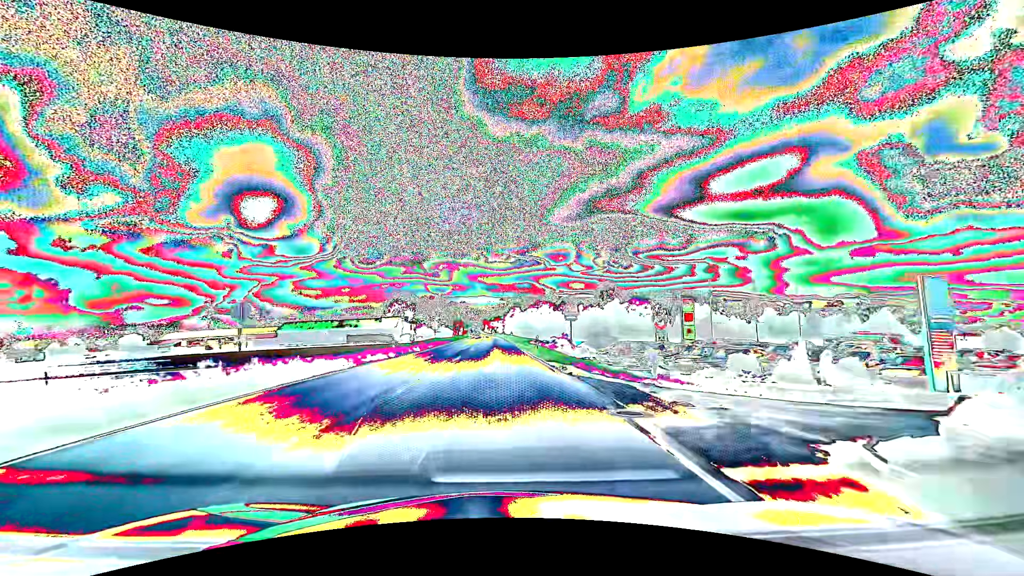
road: primary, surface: asphalt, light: Day
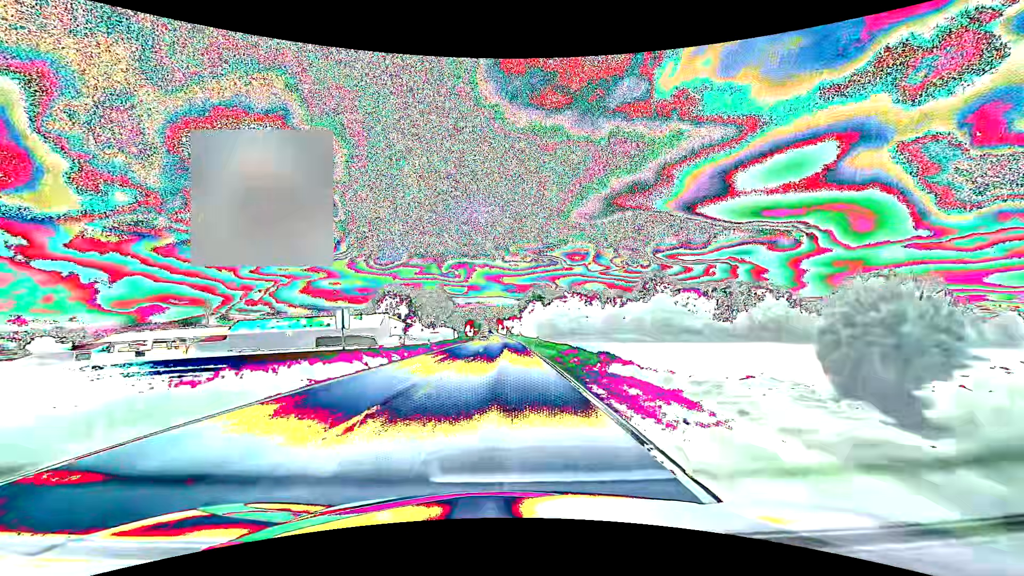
(-0.4, +36.3) m; -1°
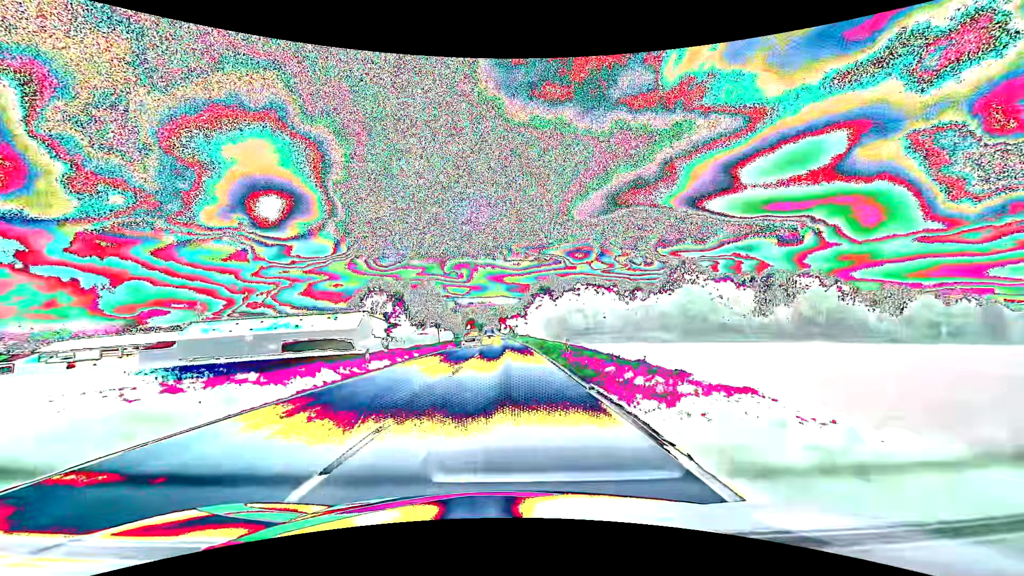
(-0.1, +19.1) m; 0°
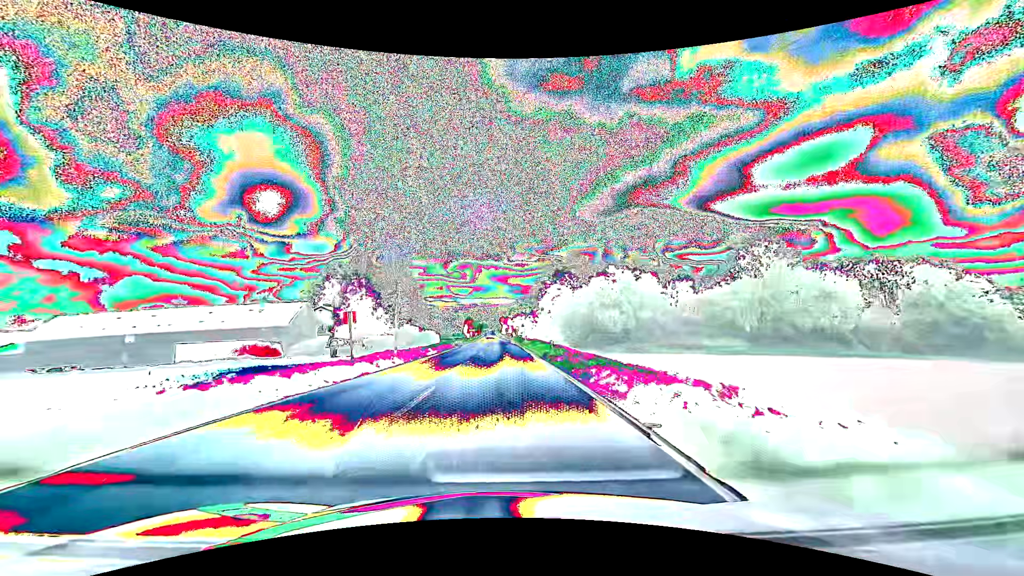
(-0.1, +31.2) m; 0°
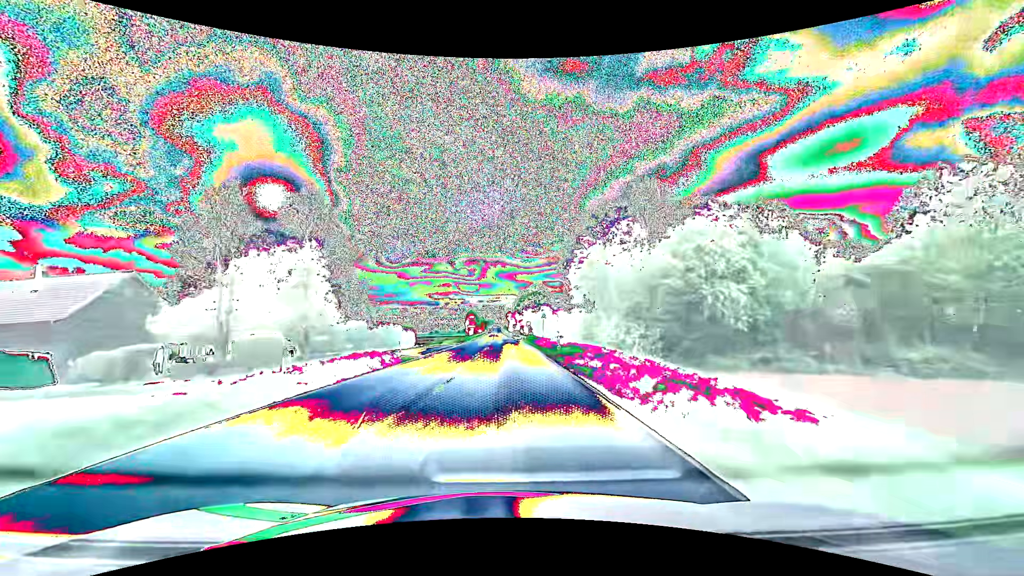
(-0.2, +34.0) m; -1°
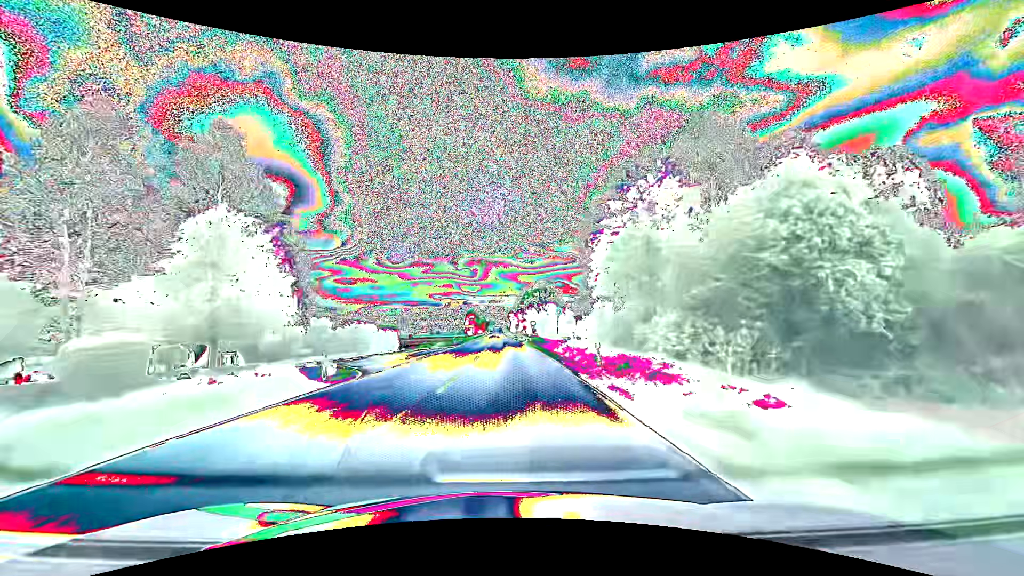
(0.0, +11.9) m; 0°
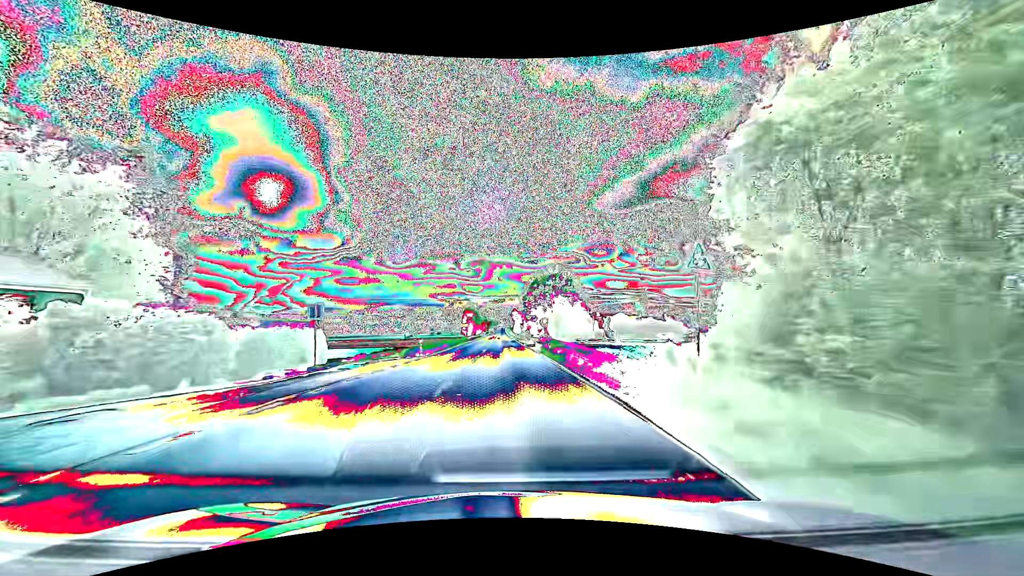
(0.0, +24.6) m; 0°
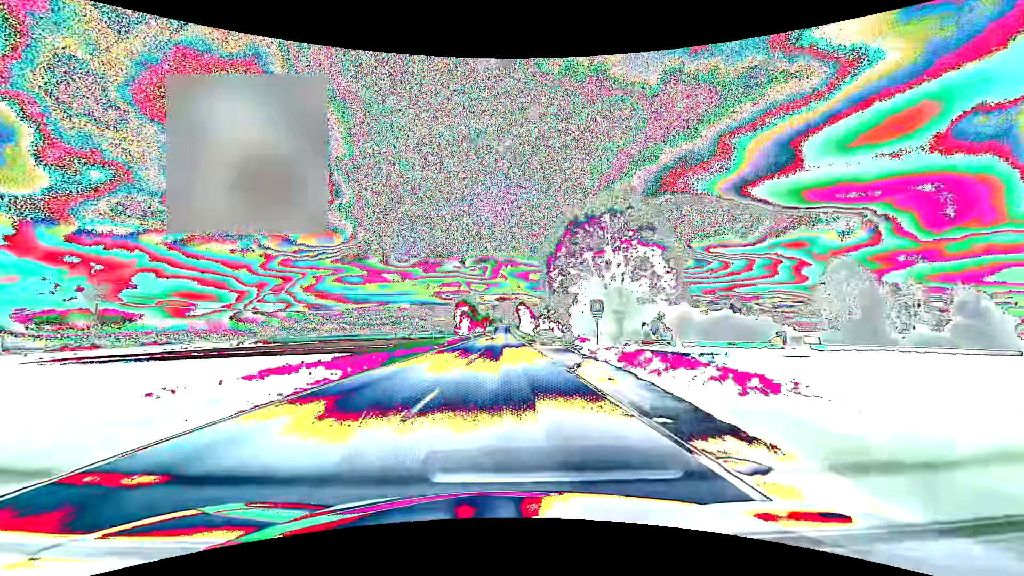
(-0.3, +39.0) m; -1°
(0, +10) (0, +20) (0, +30) (0, +40) (0, +50) (0, +60) (0, +70) (-1, +80) (-1, +90) (-1, +100) m
